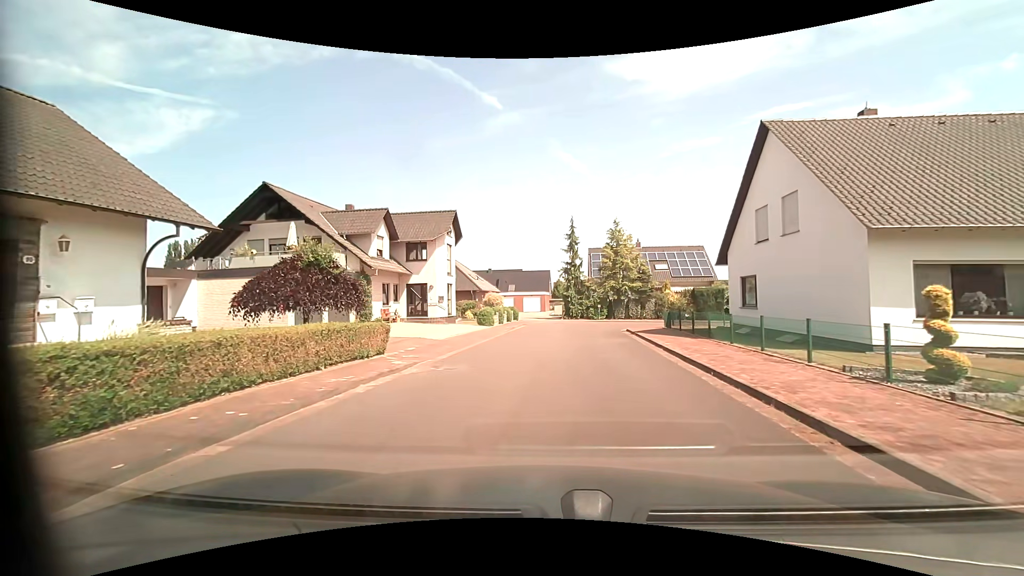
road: residential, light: Day
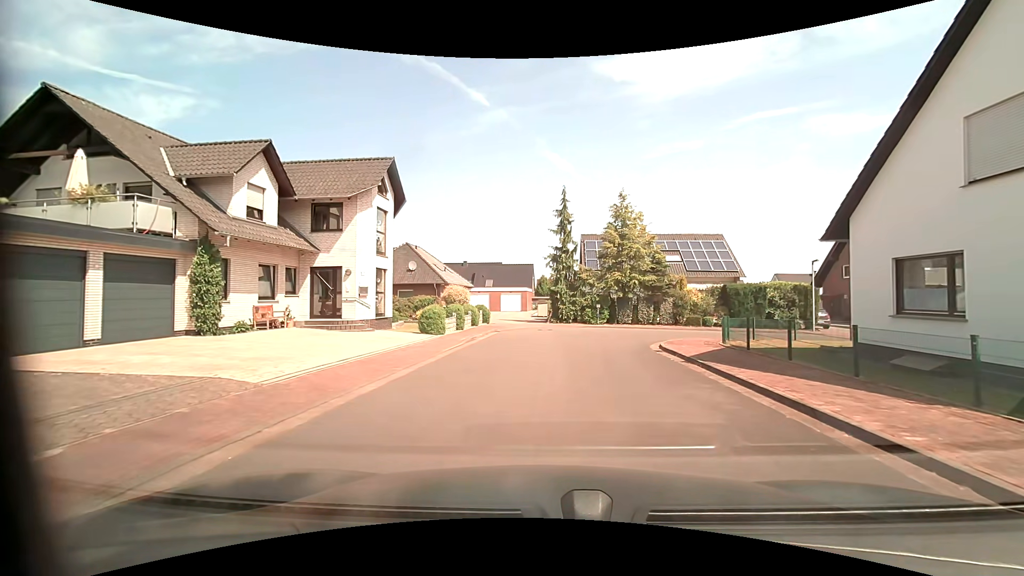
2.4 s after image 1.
(0.0, +11.4) m; +2°
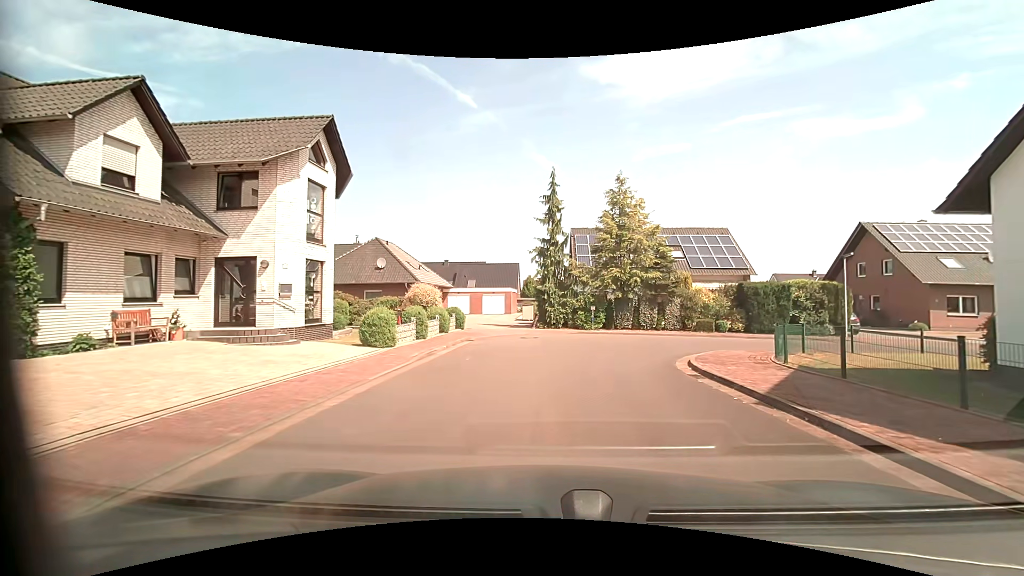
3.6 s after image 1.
(+0.1, +5.1) m; +1°
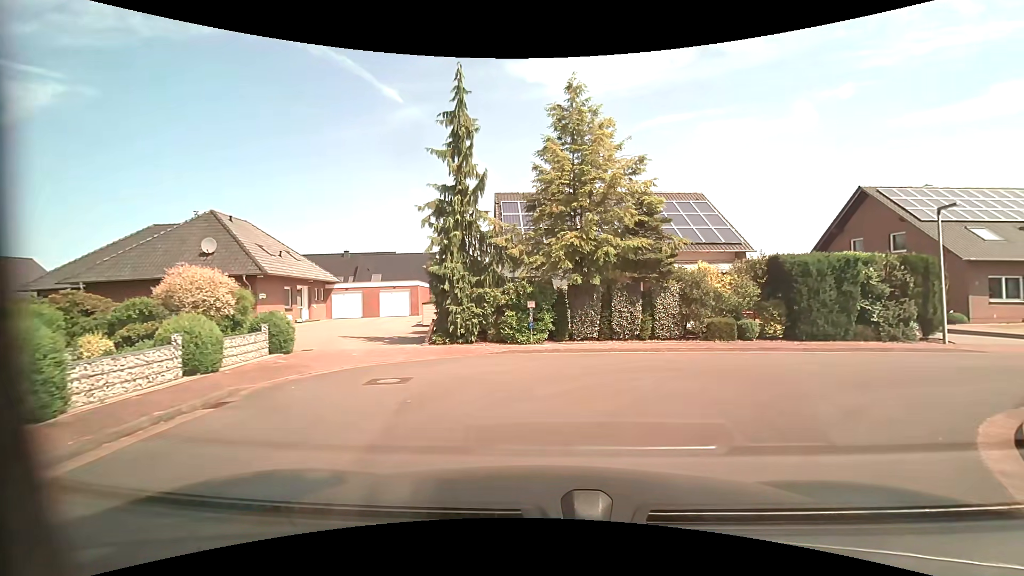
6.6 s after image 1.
(+0.6, +12.6) m; +8°
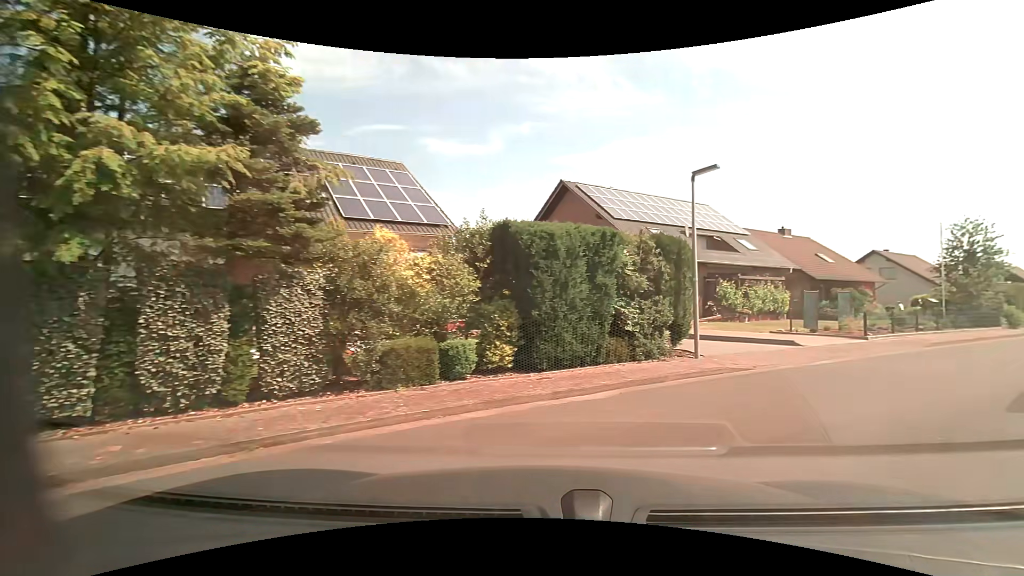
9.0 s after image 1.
(+2.1, +9.0) m; +32°
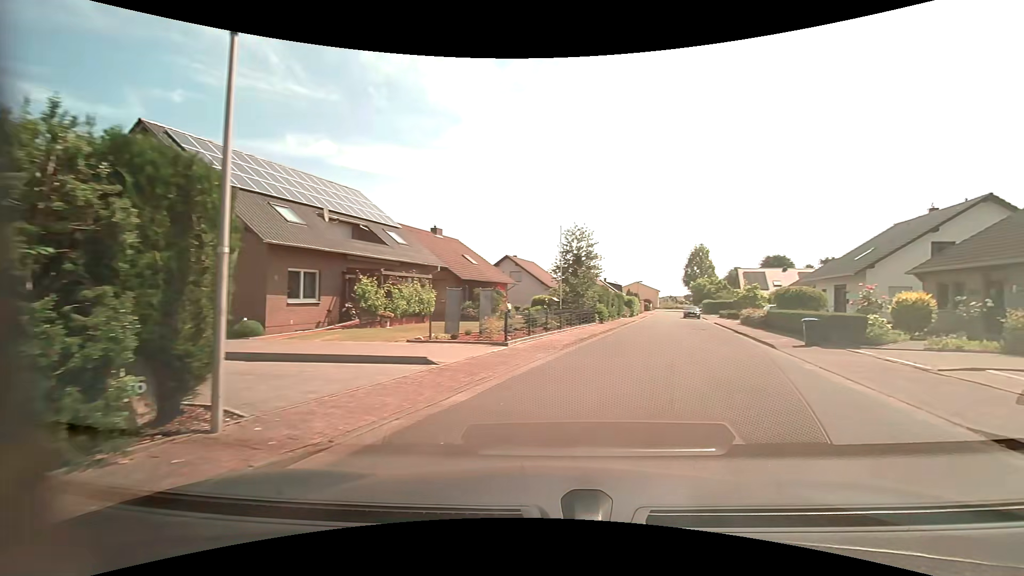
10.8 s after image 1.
(+2.1, +6.4) m; +37°
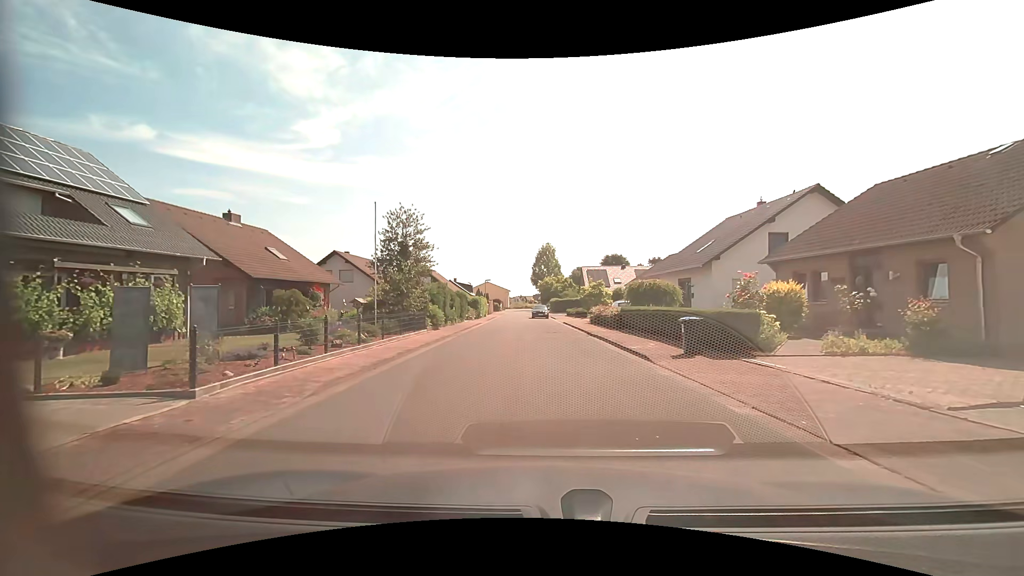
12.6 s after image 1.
(+1.4, +6.7) m; +18°
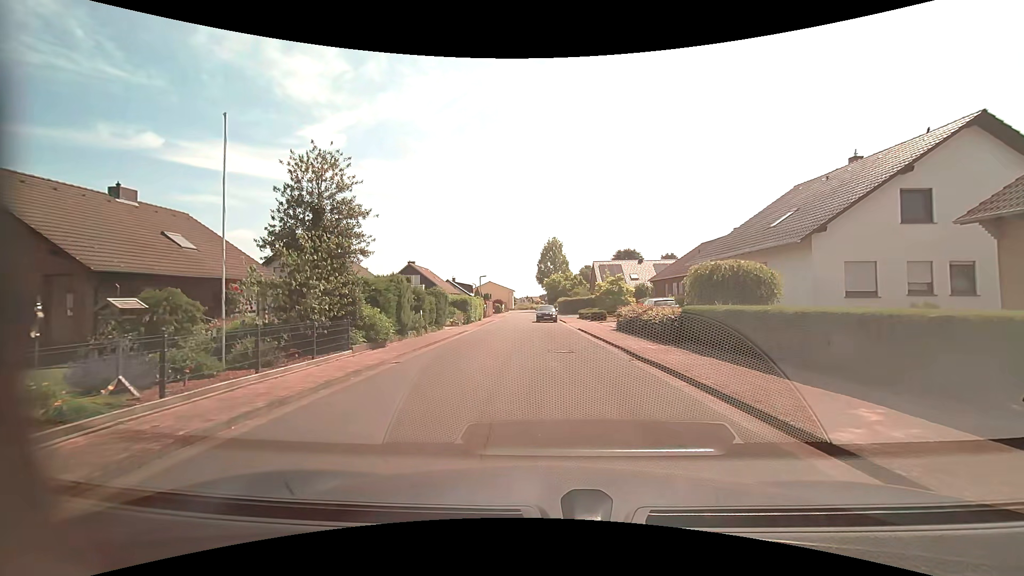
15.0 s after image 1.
(-0.2, +10.5) m; -2°
(0, +10) (0, +20) (-1, +30) (-3, +40) (-3, +50) (-2, +60) (-2, +70) (-2, +80) (-2, +90) (-2, +100) m
